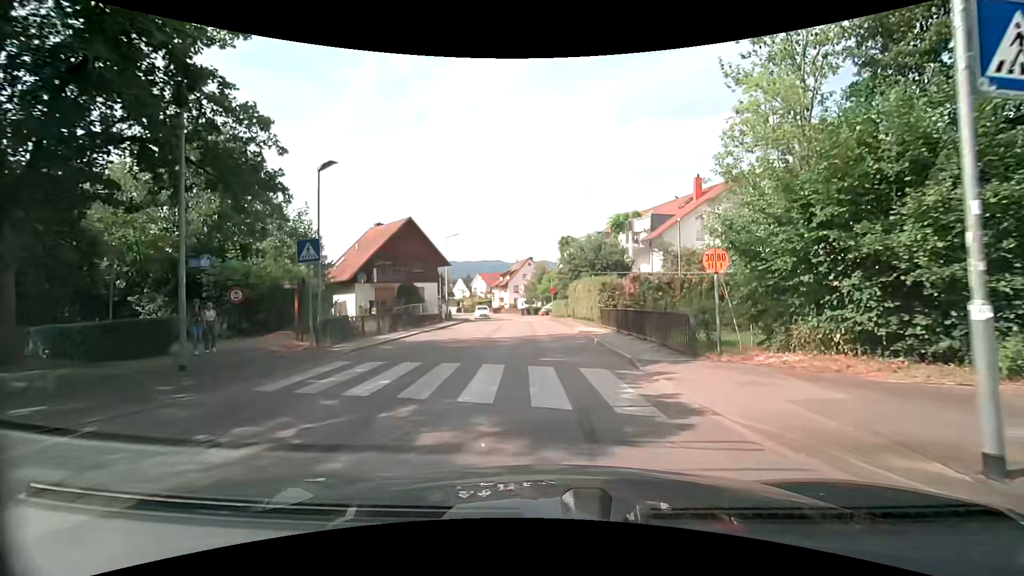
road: unclassified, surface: asphalt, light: Day
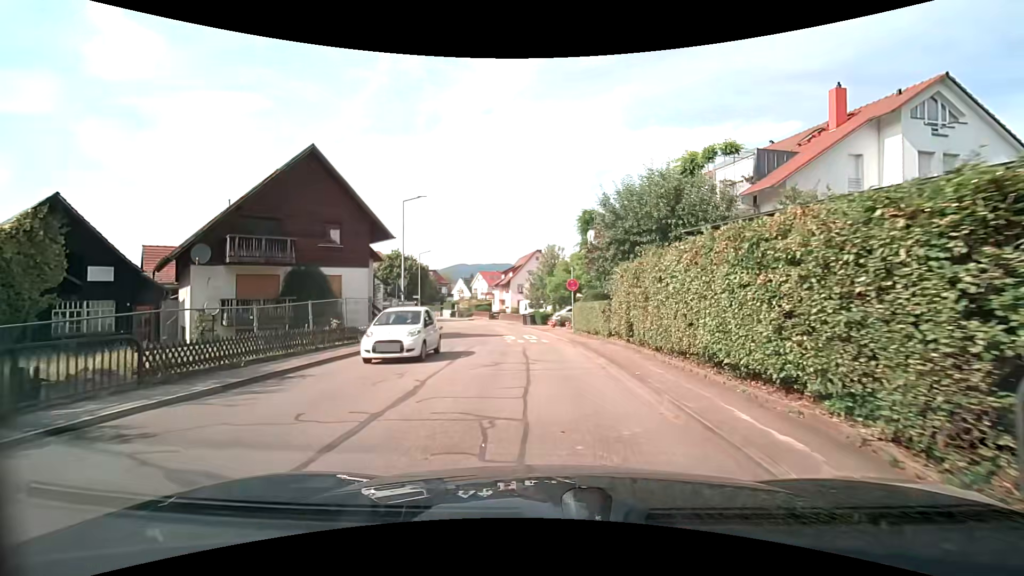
(-0.8, +20.4) m; -2°
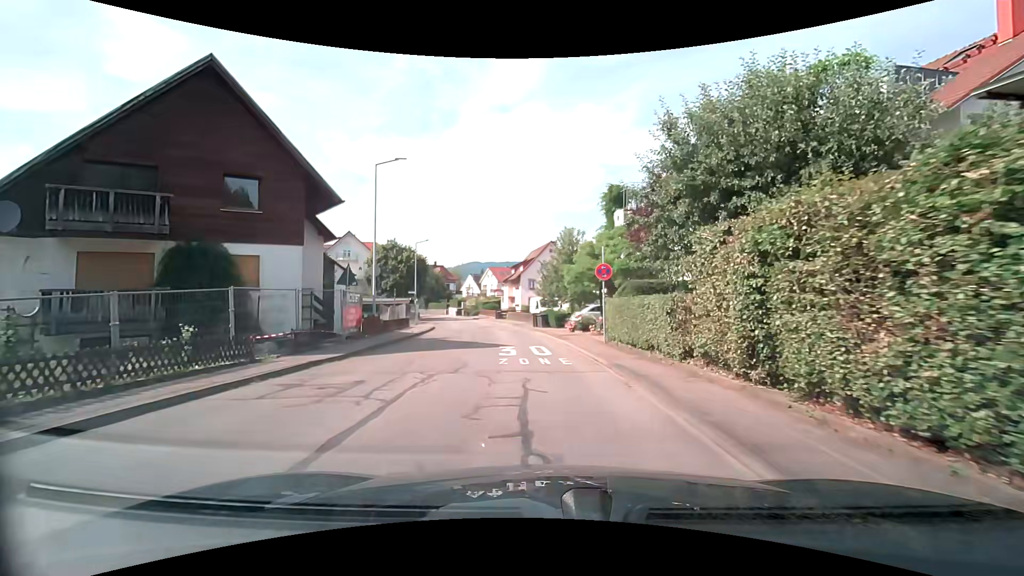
(-0.2, +8.5) m; -2°
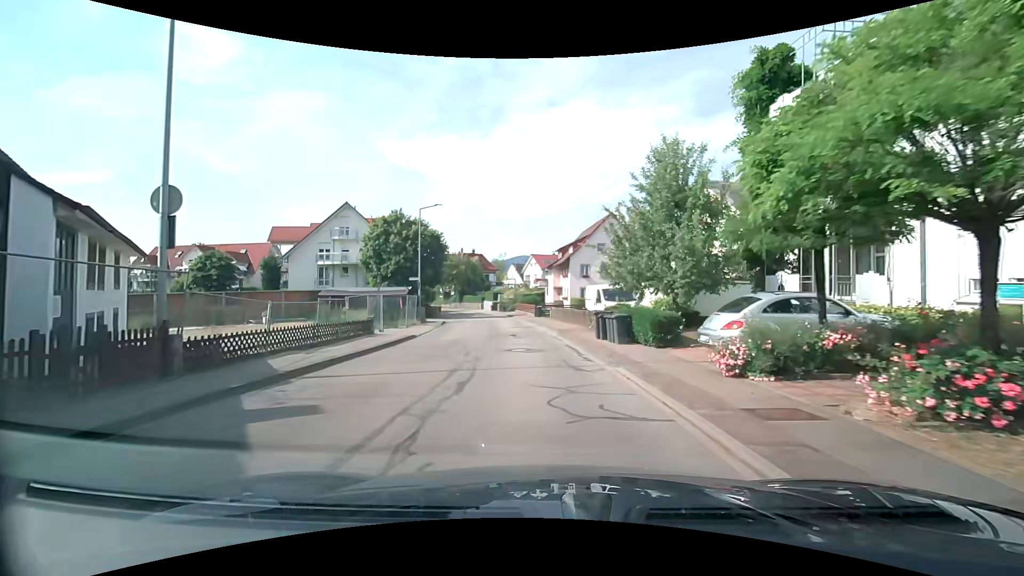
(-0.6, +17.6) m; -4°
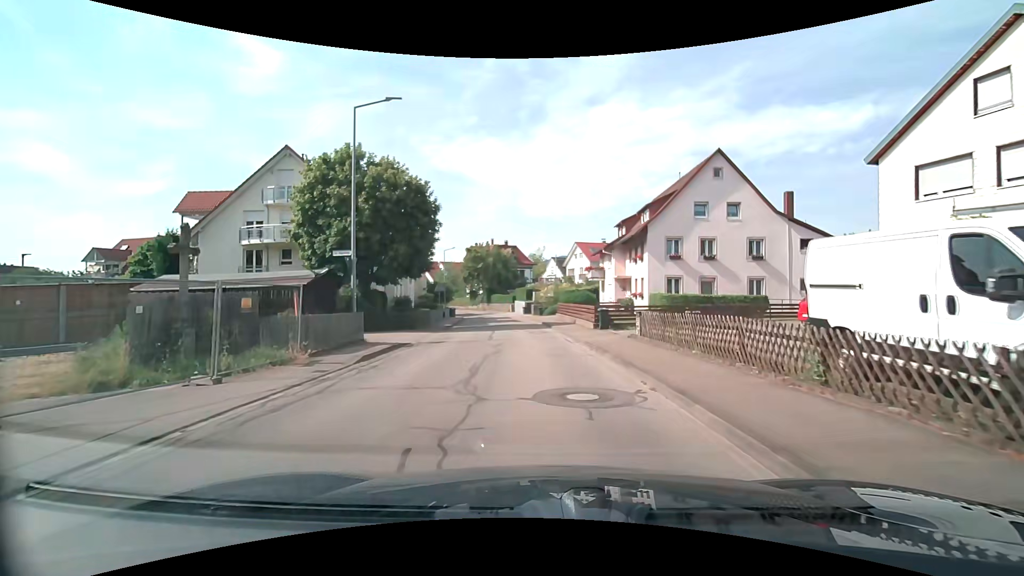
(-1.6, +21.2) m; -6°
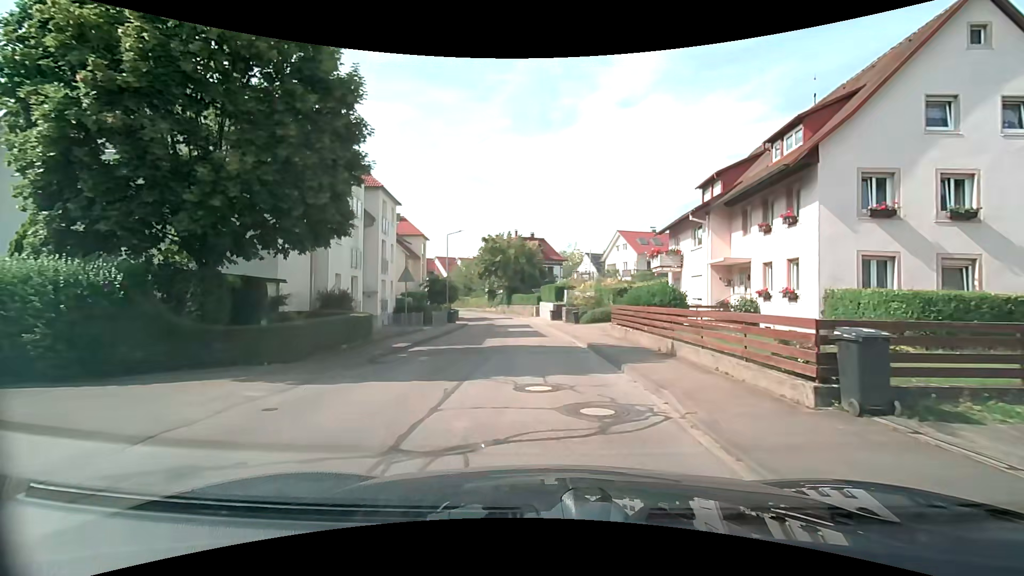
(-0.5, +16.7) m; -4°
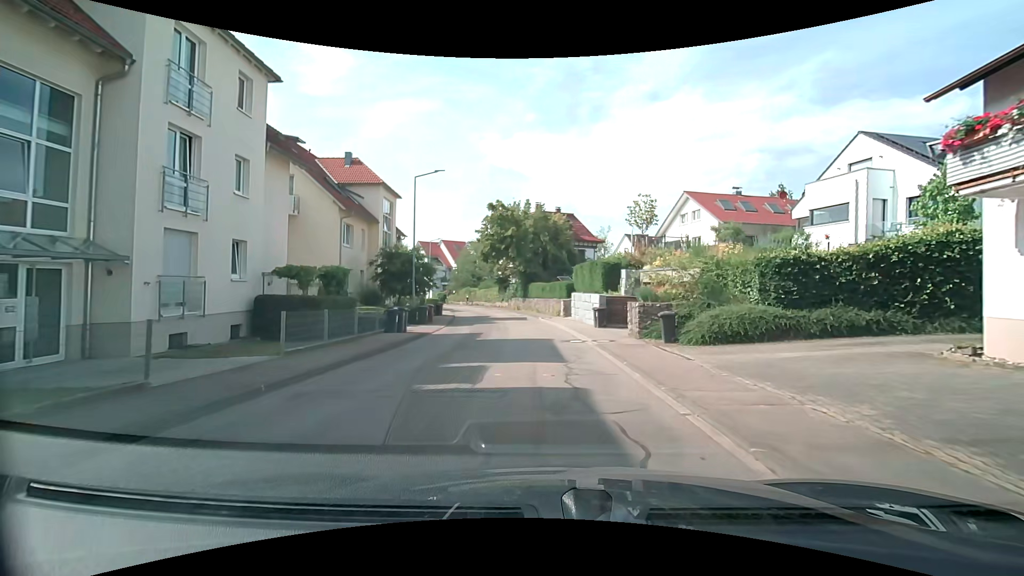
(-0.4, +21.4) m; -2°
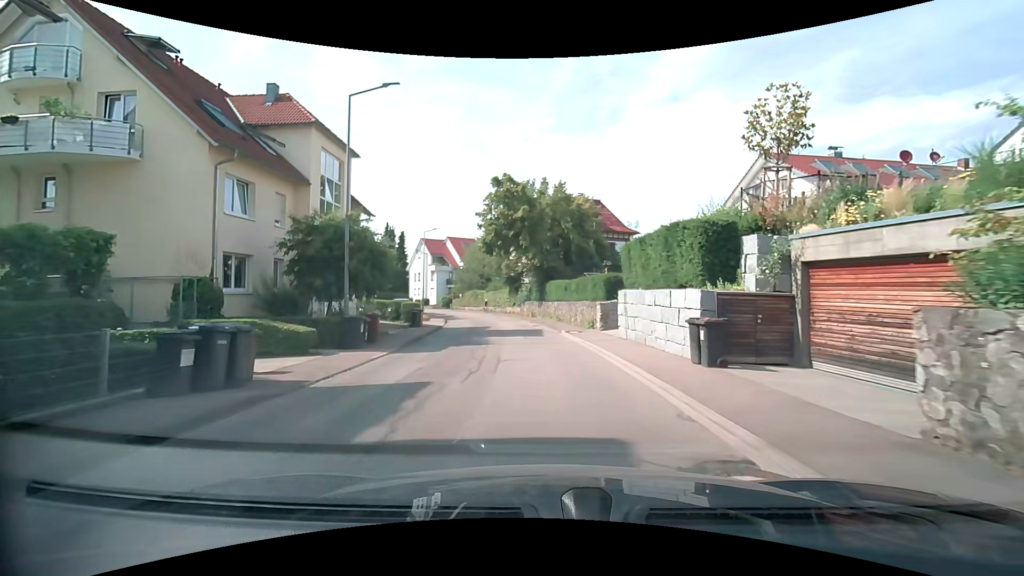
(-0.3, +12.8) m; -2°
(0, +10) (-1, +20) (-2, +30) (-4, +40) (-6, +50) (-9, +59) (-13, +68) (-19, +77) (-25, +84) (-32, +92) m
